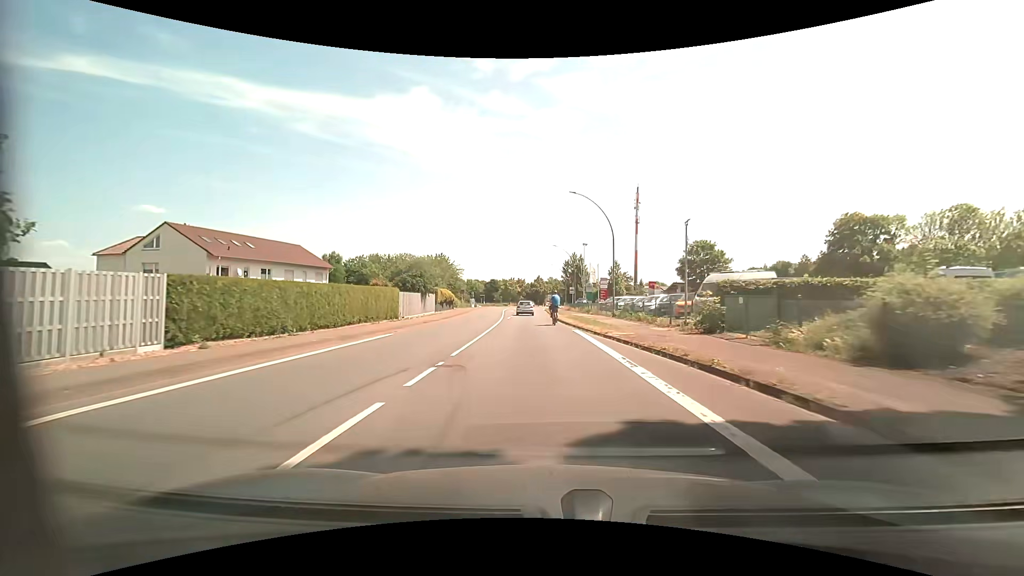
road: primary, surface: asphalt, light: Day
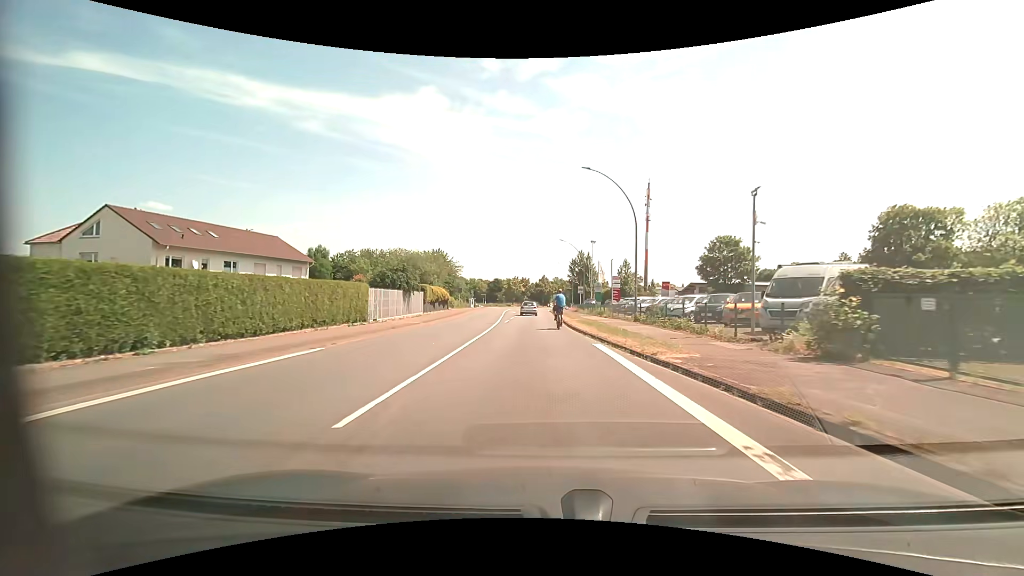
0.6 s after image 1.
(0.0, +7.1) m; 0°
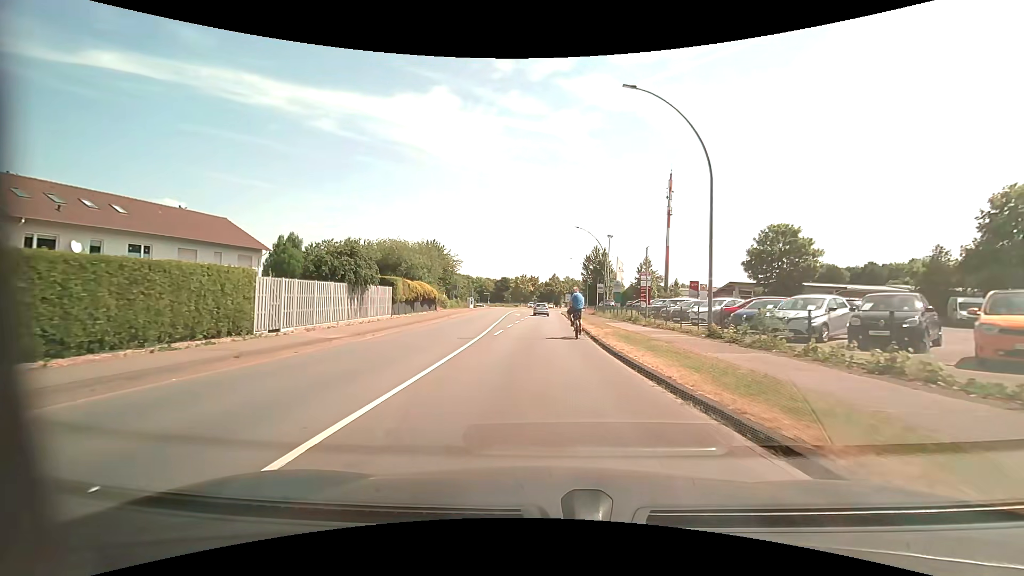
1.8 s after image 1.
(-0.1, +12.0) m; -1°
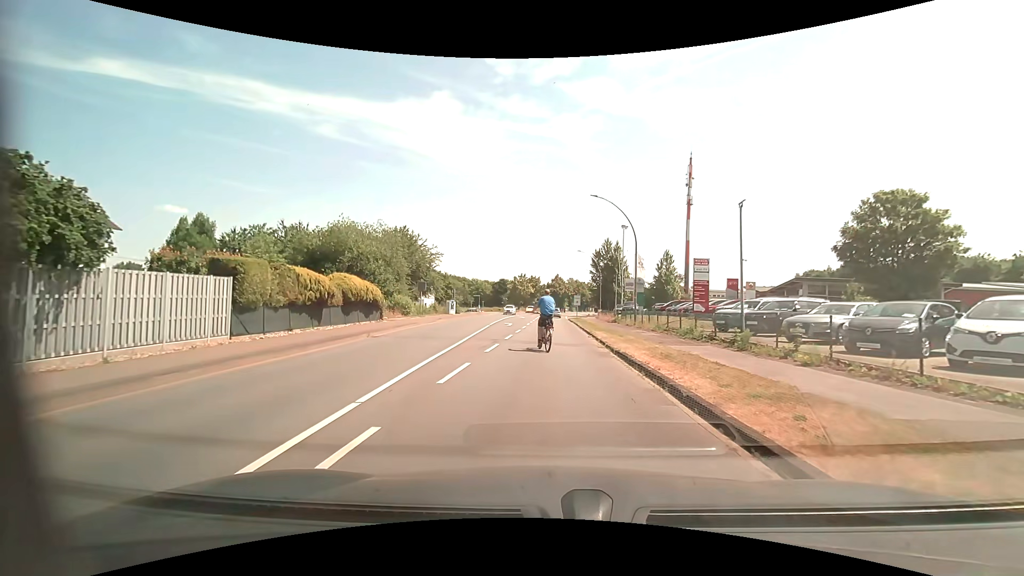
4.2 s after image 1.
(-0.2, +17.4) m; 0°
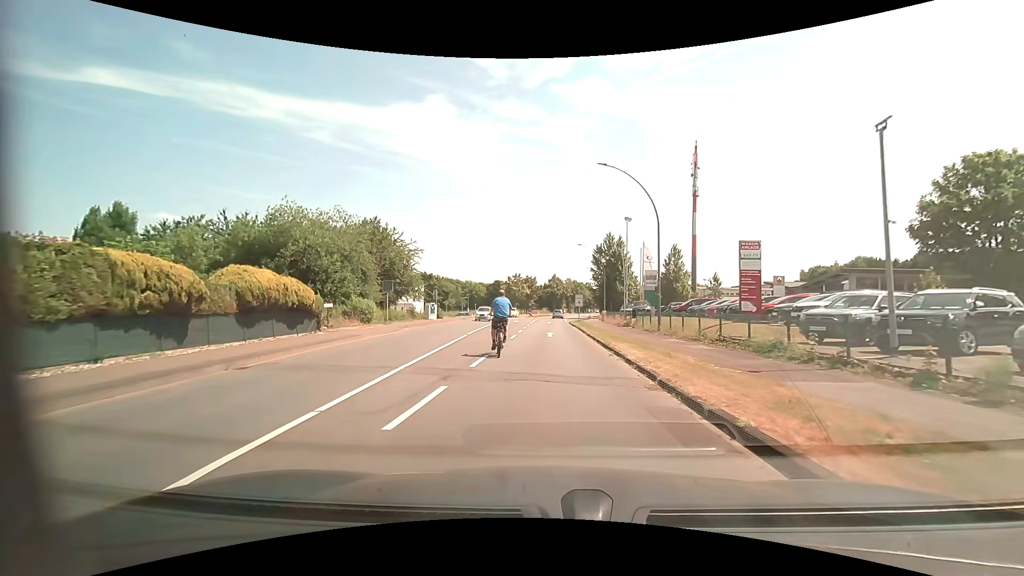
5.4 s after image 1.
(+0.1, +9.0) m; +1°
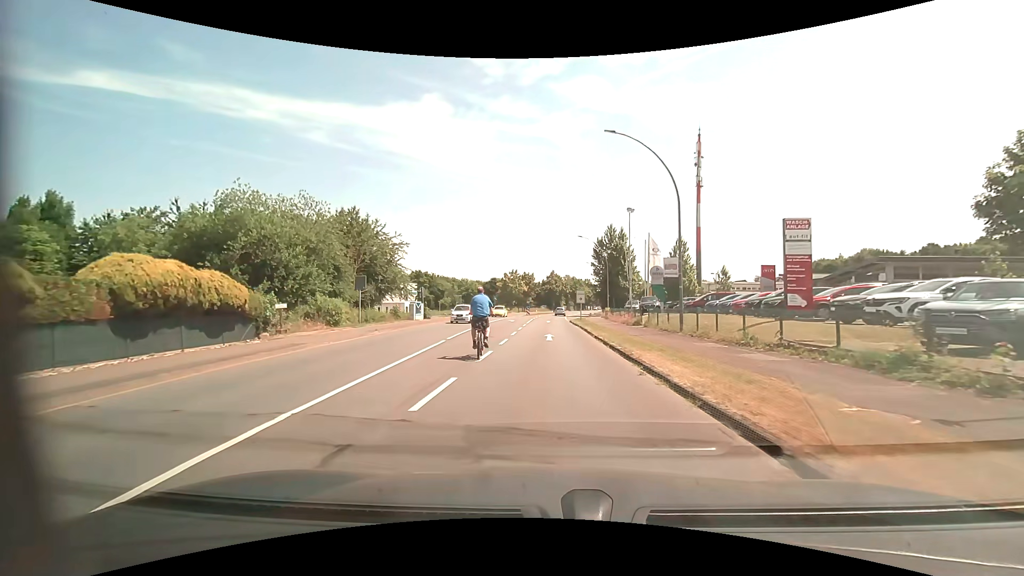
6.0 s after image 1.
(0.0, +5.2) m; 0°
